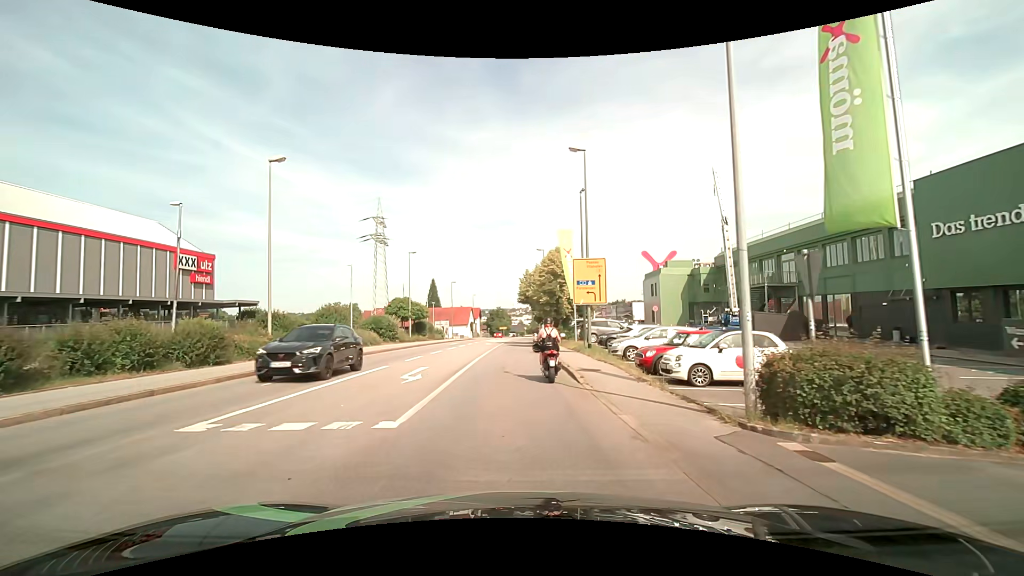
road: tertiary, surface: asphalt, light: Day
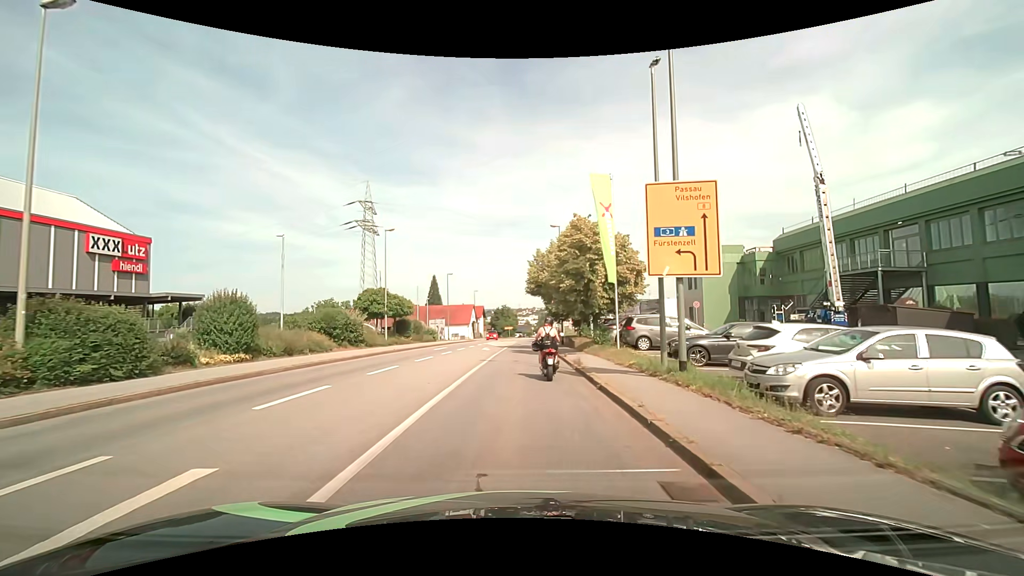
(-0.2, +12.7) m; -1°
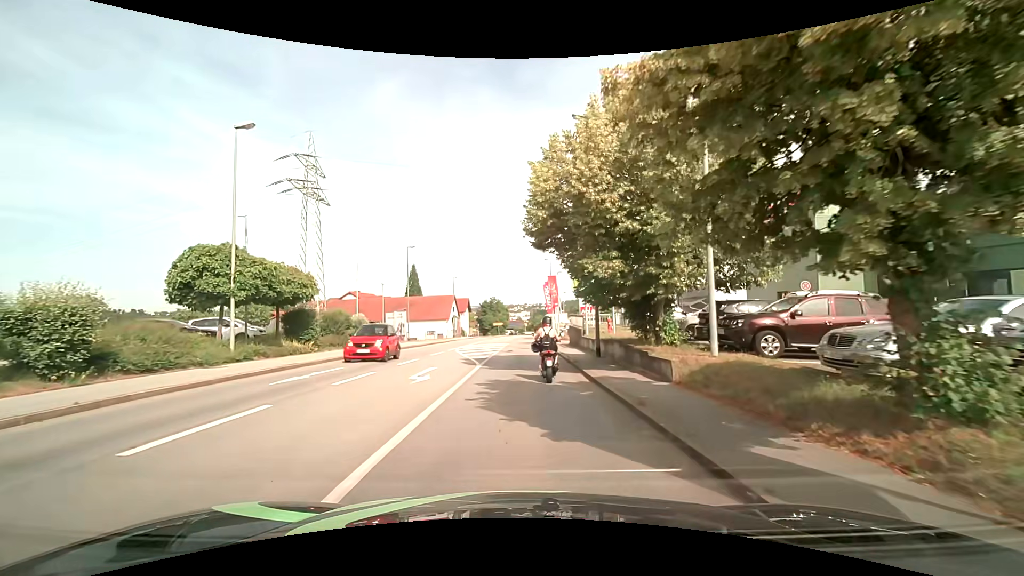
(0.0, +21.5) m; +1°
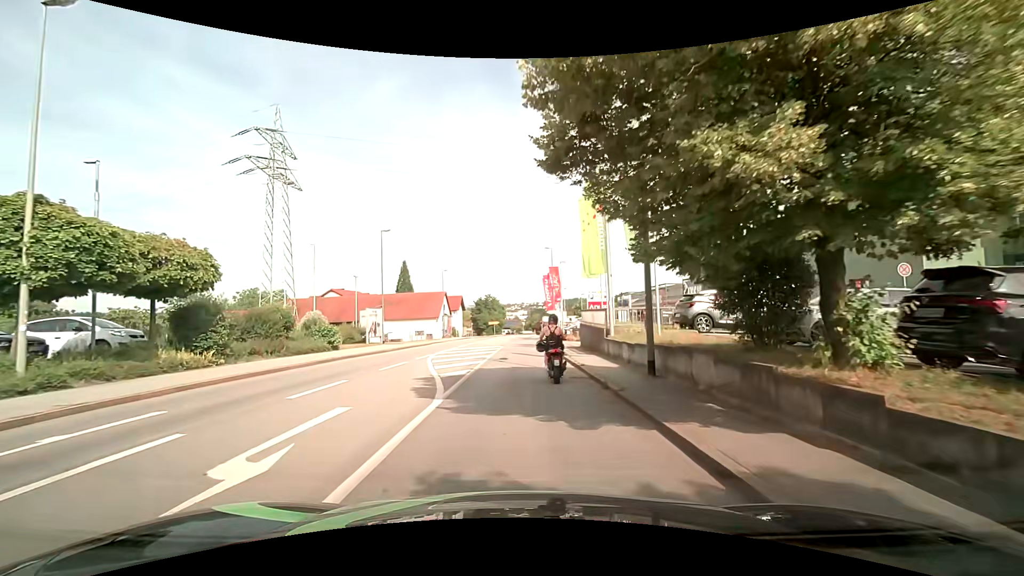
(0.0, +8.4) m; 0°
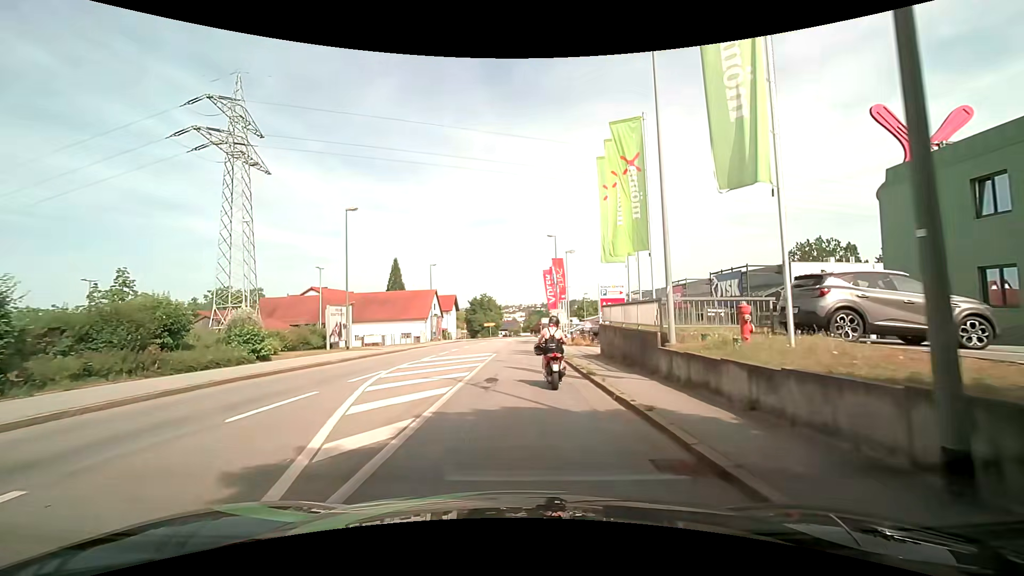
(0.0, +8.1) m; +1°
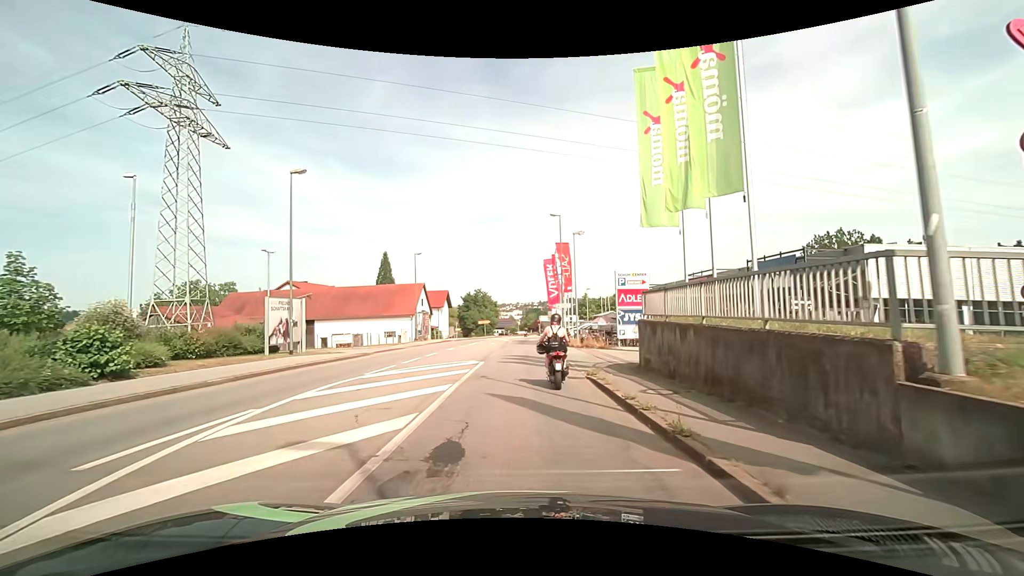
(0.0, +7.8) m; -1°
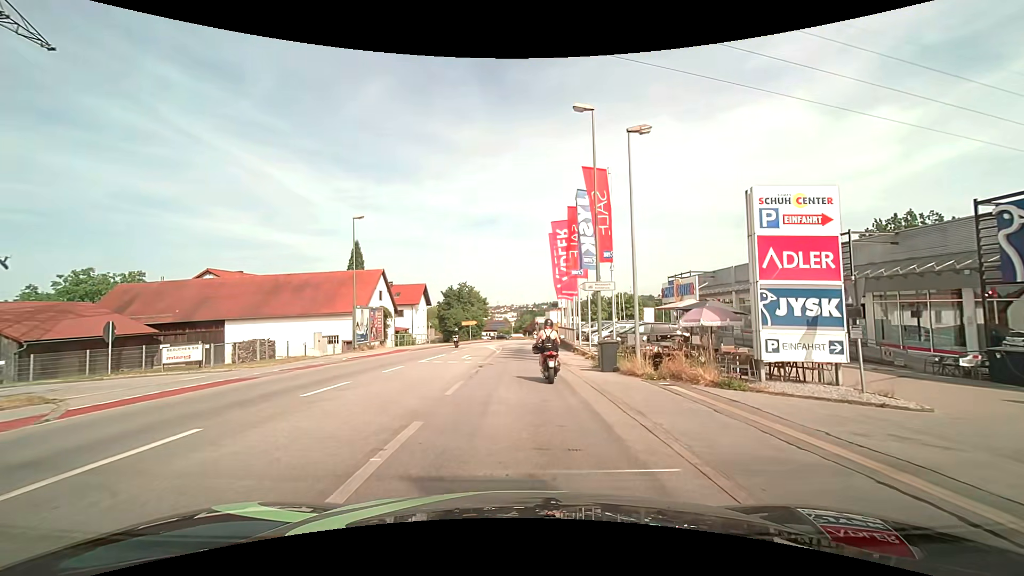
(+0.2, +19.2) m; +1°
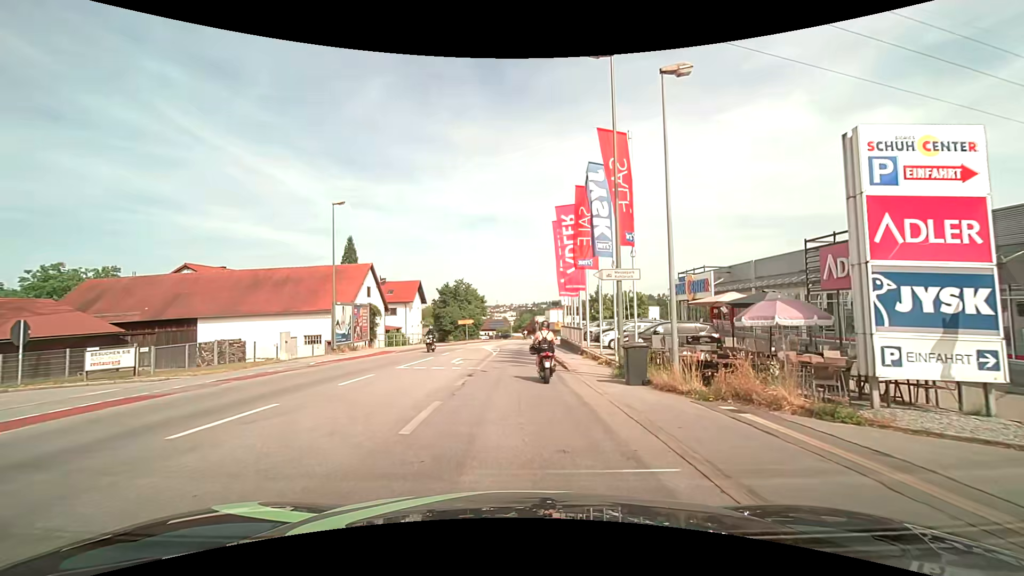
(0.0, +4.0) m; 0°
(0, +10) (0, +20) (0, +30) (0, +40) (+1, +50) (+2, +60) (+5, +70) (+8, +79) (+12, +88) (+18, +96) m
